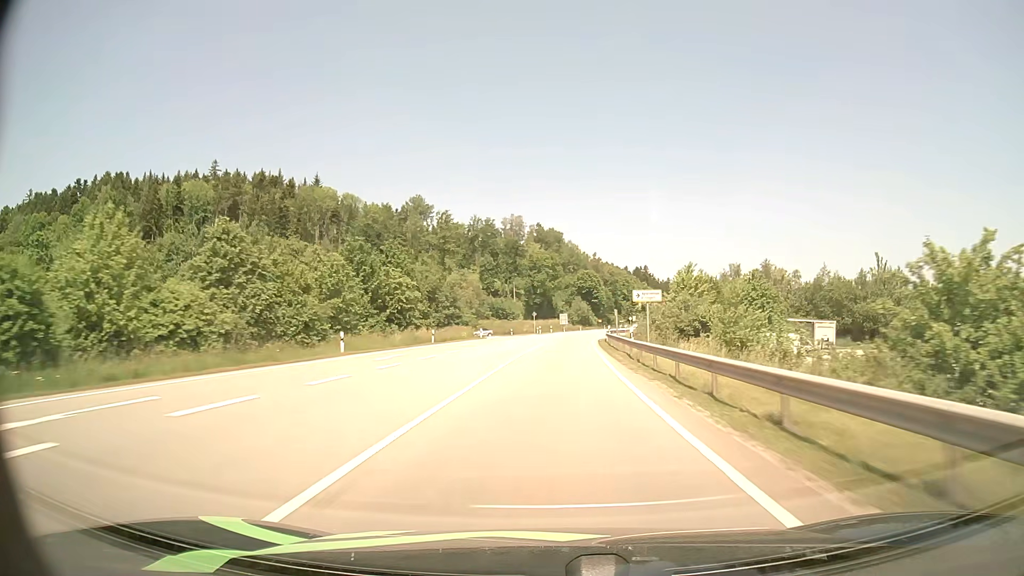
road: primary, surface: asphalt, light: Day
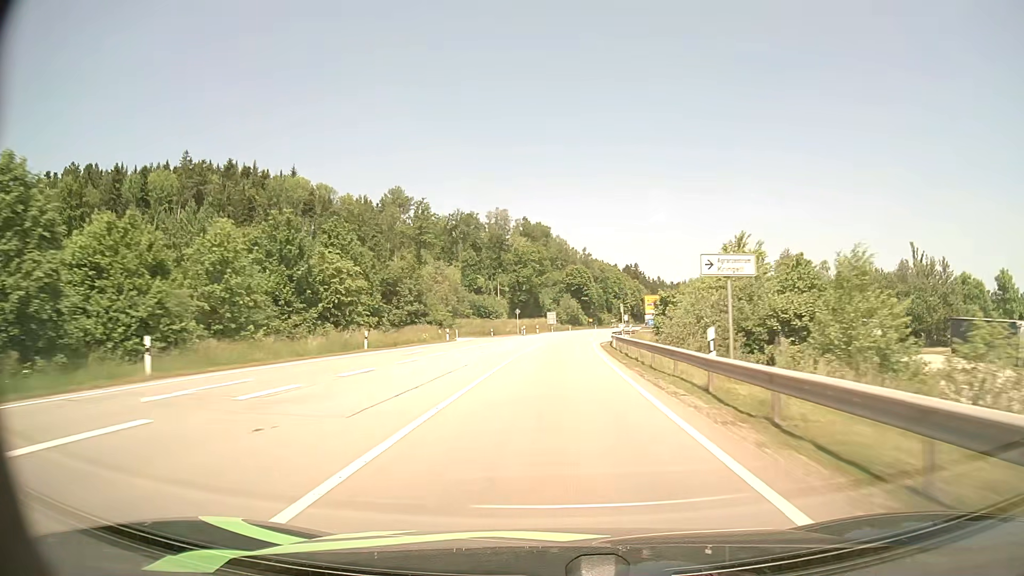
(+0.1, +15.8) m; +1°
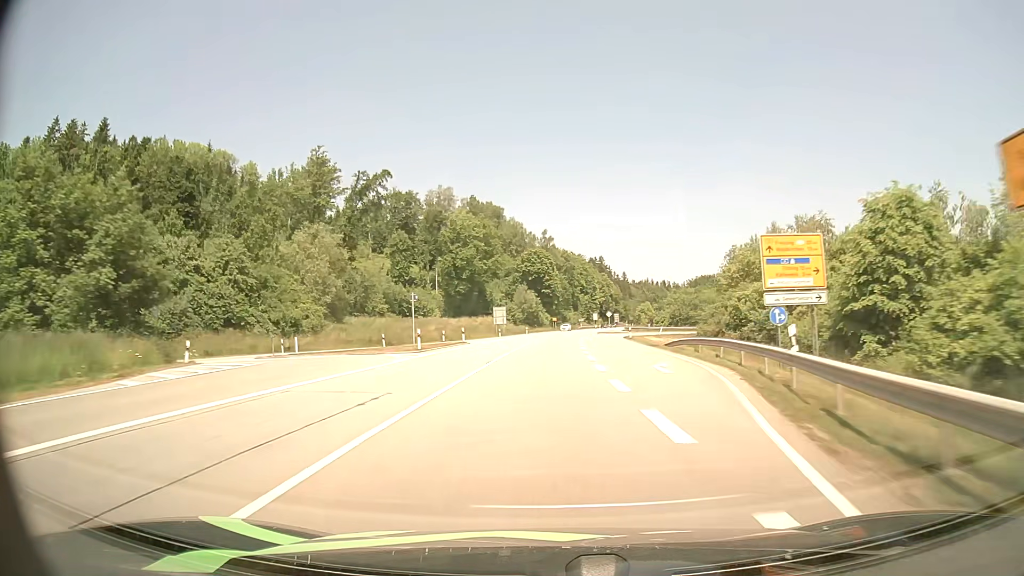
(+1.6, +47.9) m; +4°
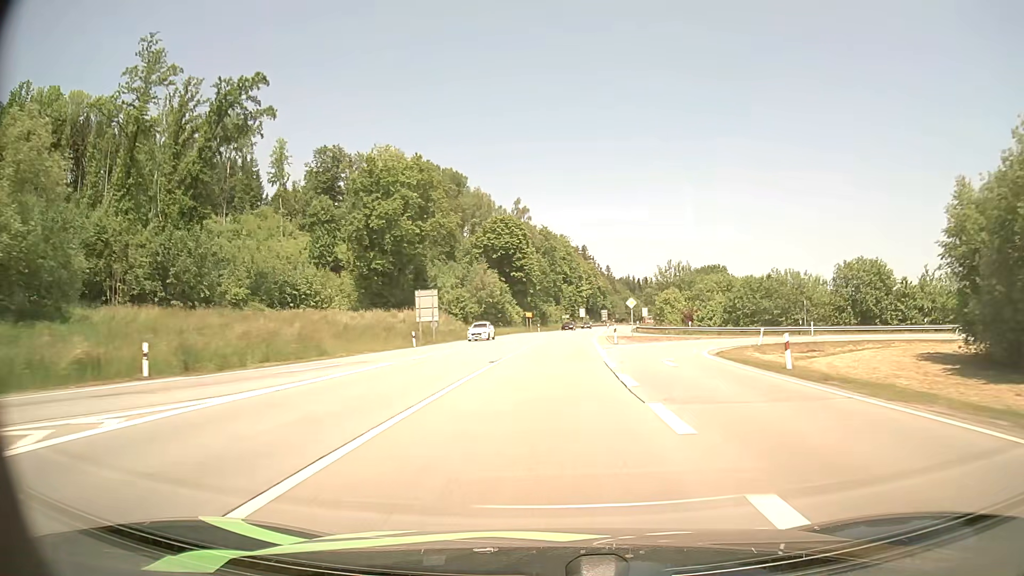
(+0.8, +47.7) m; +2°
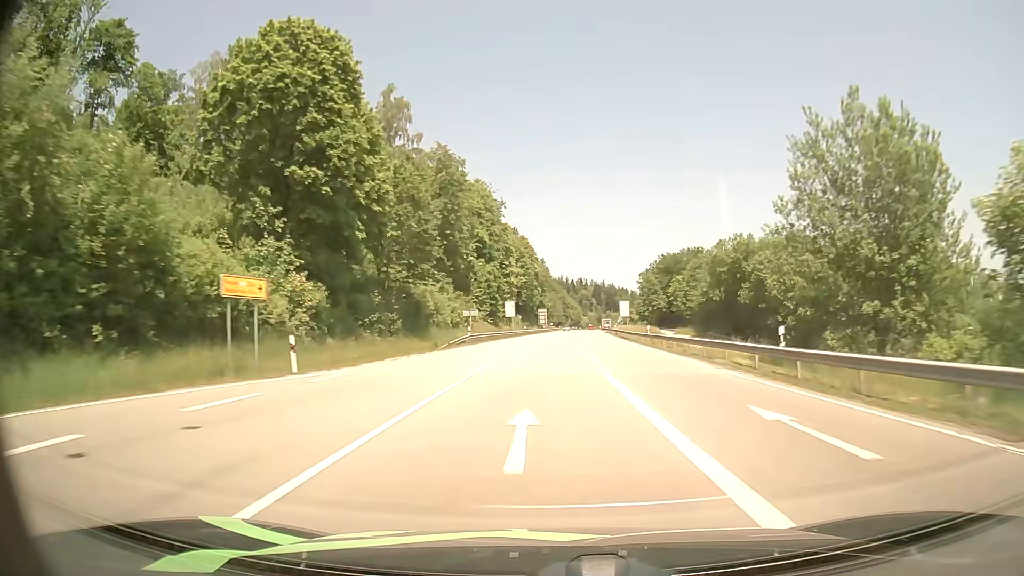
(+3.9, +75.9) m; +6°
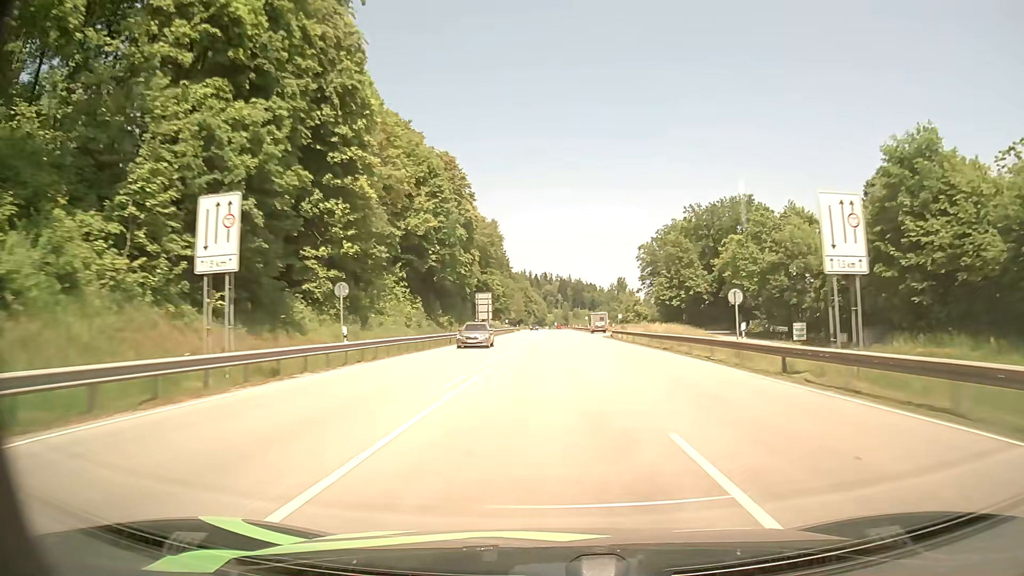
(+2.2, +76.6) m; +3°
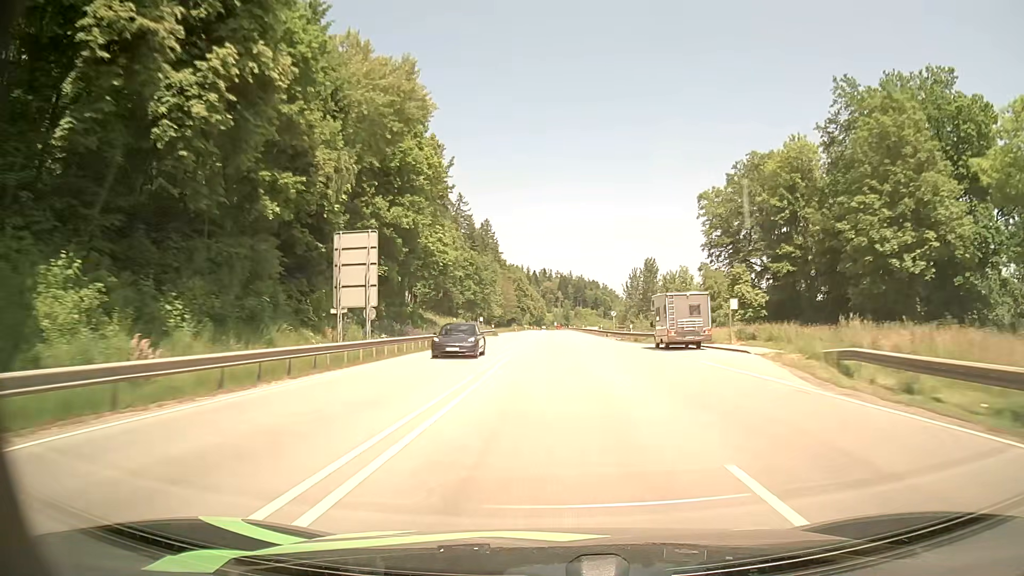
(+0.1, +61.8) m; 0°
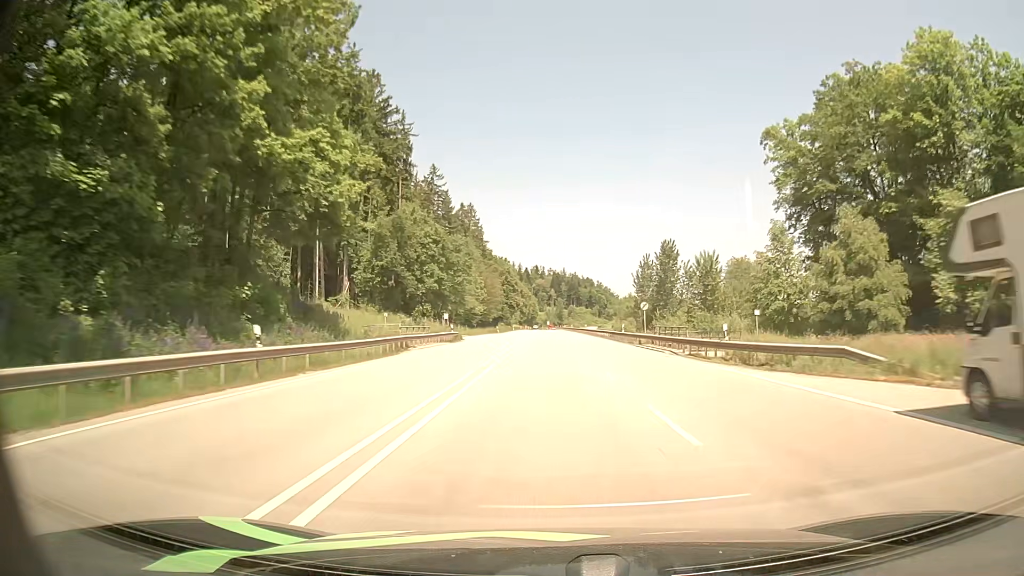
(+0.1, +30.9) m; 0°
(0, +10) (0, +20) (0, +30) (+1, +40) (+1, +50) (+1, +60) (+2, +70) (+2, +80) (+2, +90) (+3, +100) m
